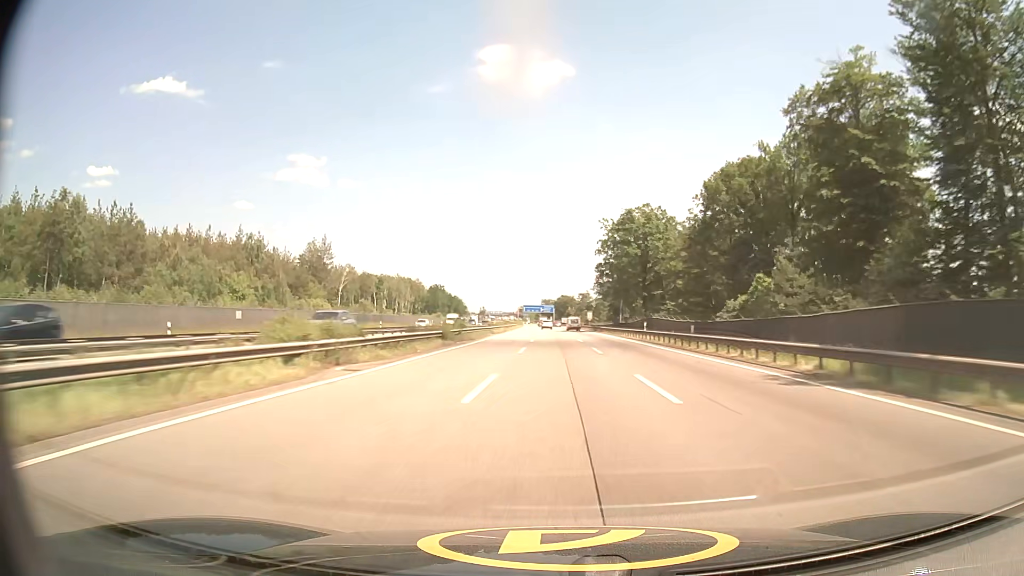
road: motorway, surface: asphalt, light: Day
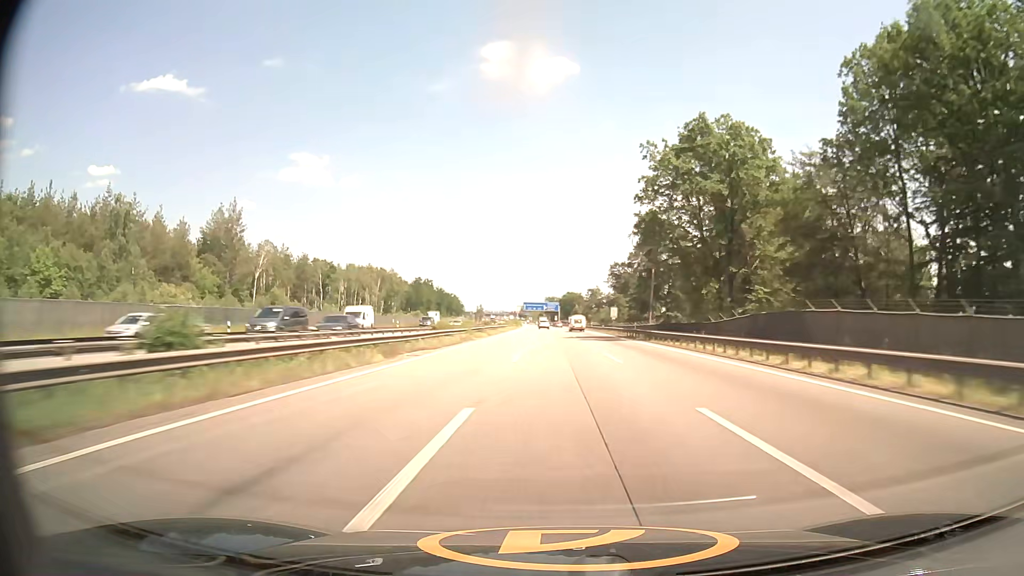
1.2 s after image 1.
(-0.2, +42.5) m; 0°
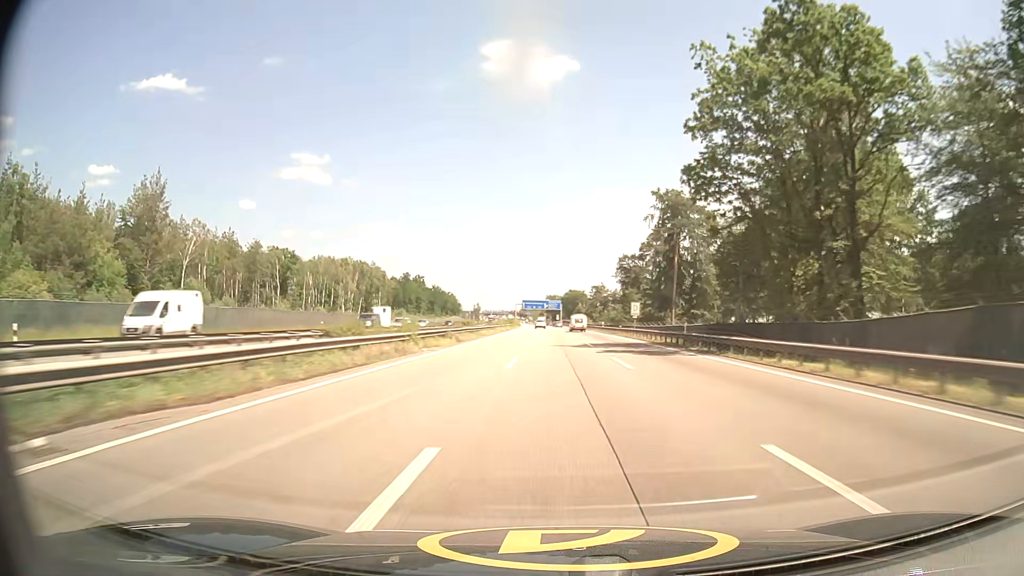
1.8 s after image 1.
(0.0, +21.1) m; 0°
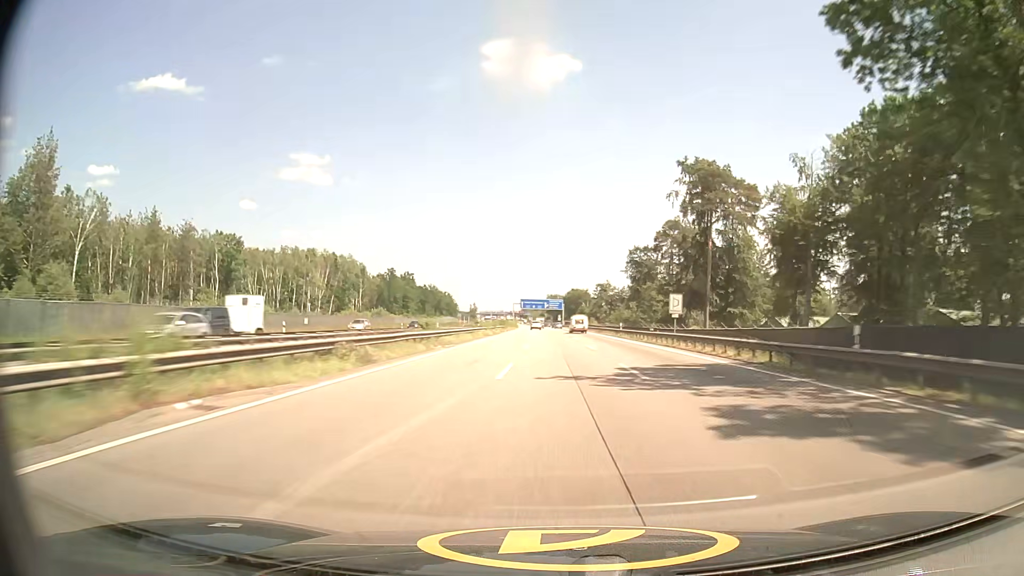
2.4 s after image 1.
(0.0, +21.1) m; 0°
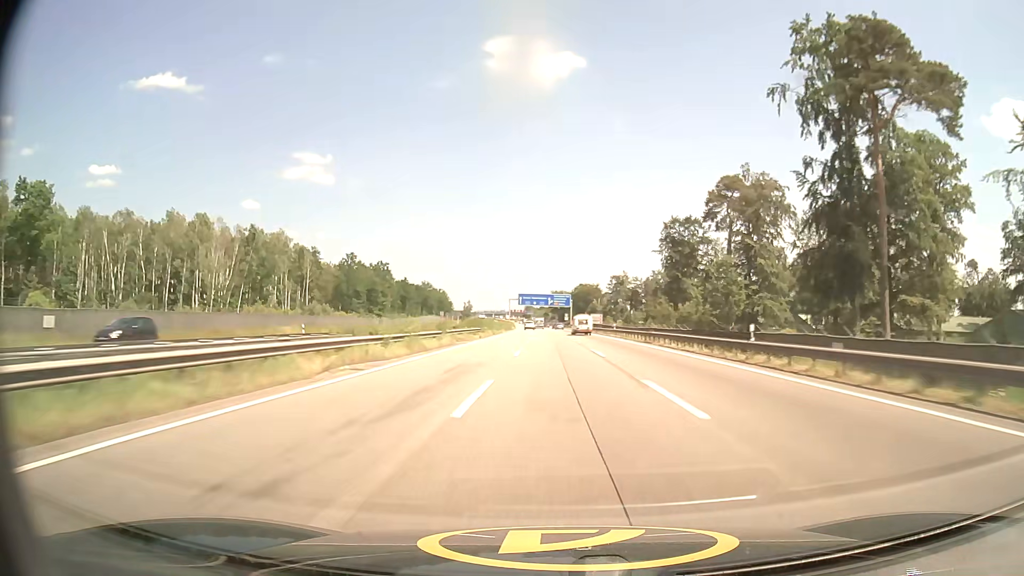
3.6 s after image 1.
(-0.2, +42.2) m; -1°
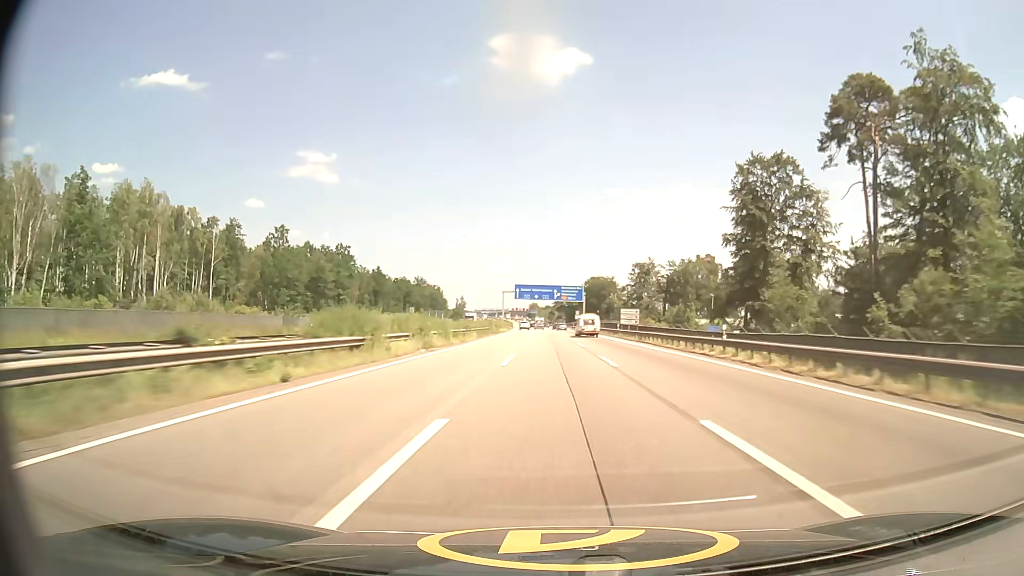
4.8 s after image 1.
(-0.1, +42.3) m; 0°
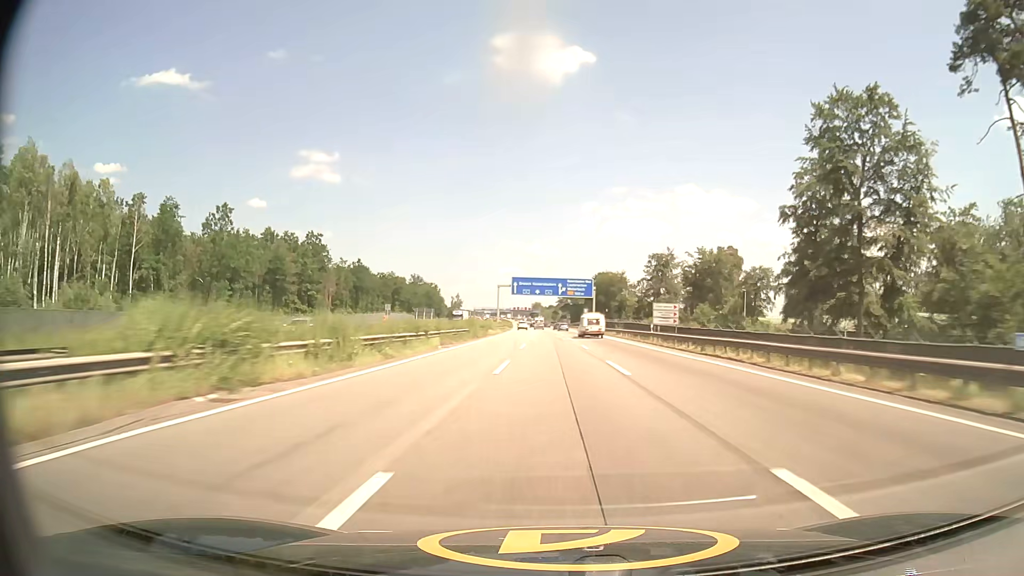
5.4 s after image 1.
(-0.1, +21.2) m; 0°
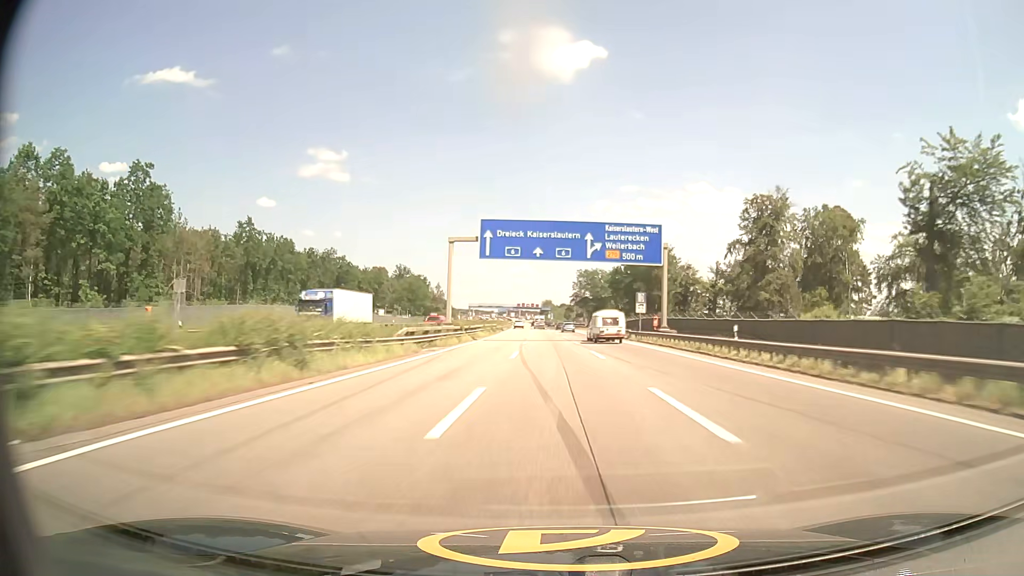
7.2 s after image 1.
(-0.5, +63.9) m; -1°
(0, +10) (0, +20) (0, +30) (0, +40) (0, +50) (-1, +60) (-1, +70) (-1, +80) (-1, +90) (-2, +100) m
